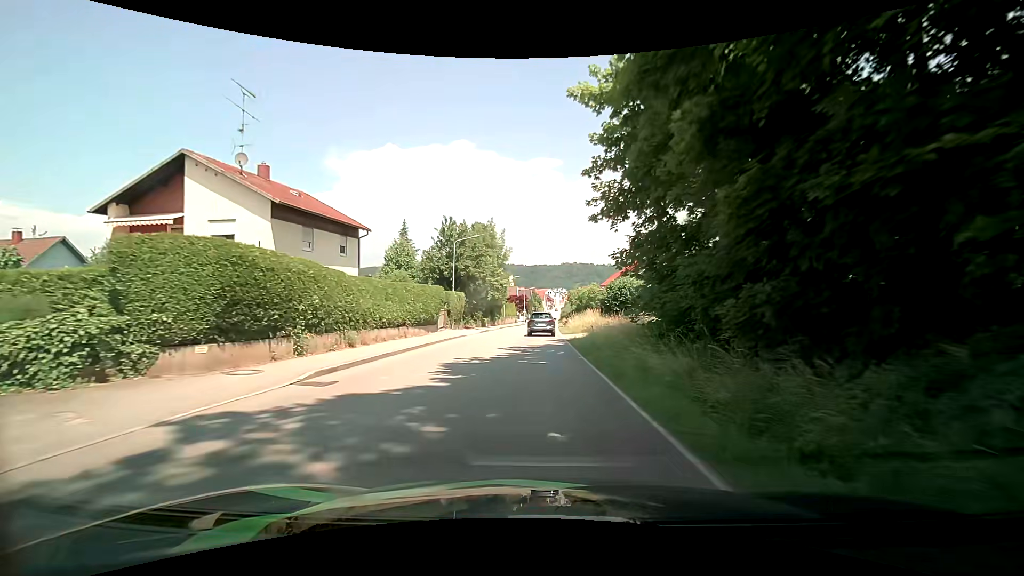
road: tertiary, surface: asphalt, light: Day
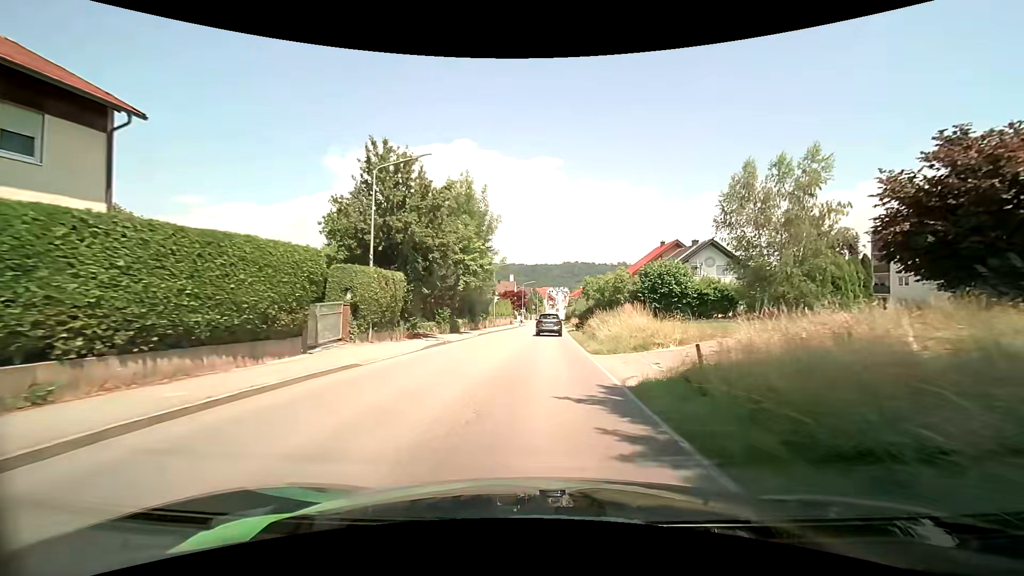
(-0.1, +19.9) m; 0°
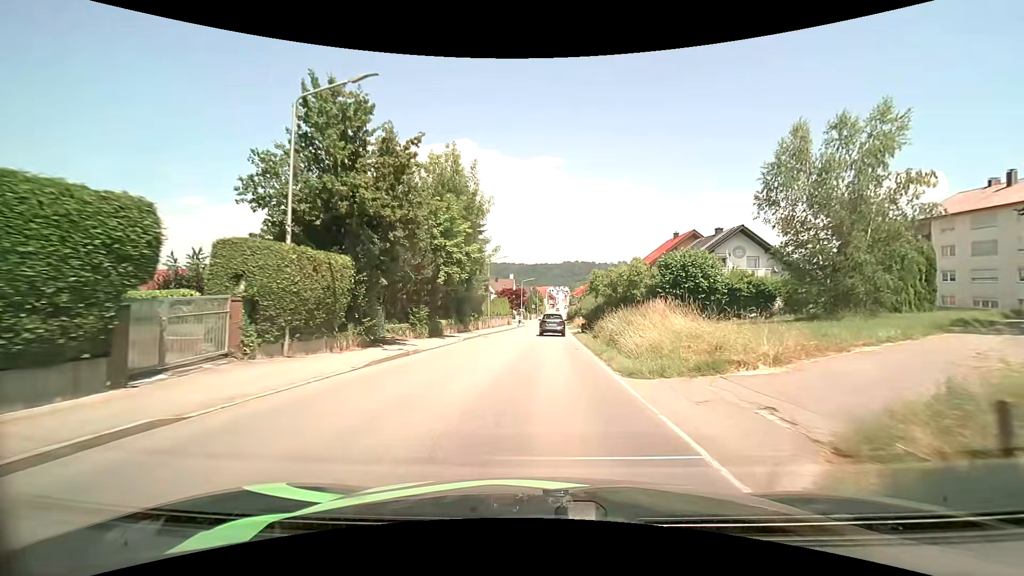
(+0.1, +6.7) m; 0°
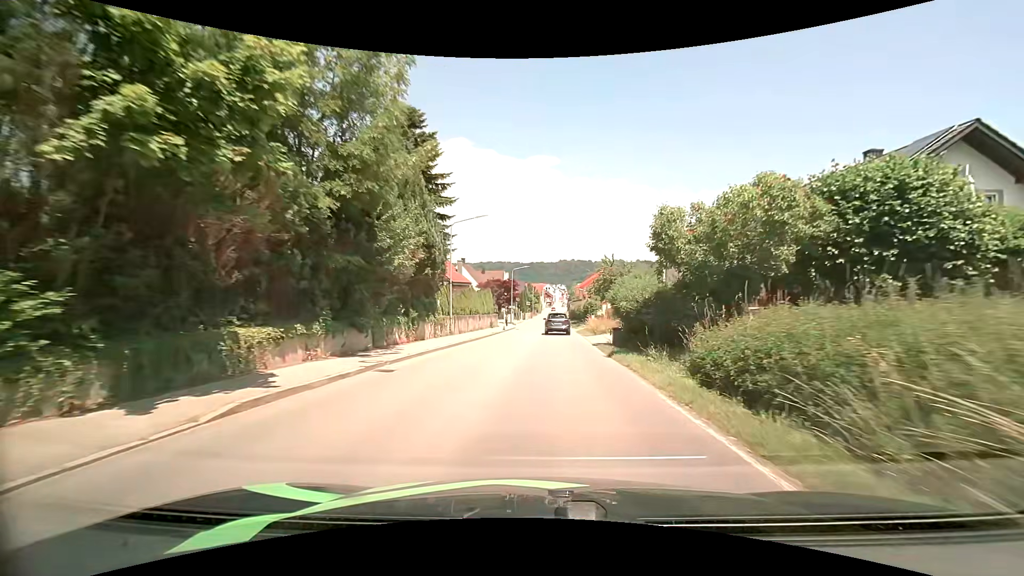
(+0.1, +21.1) m; 0°
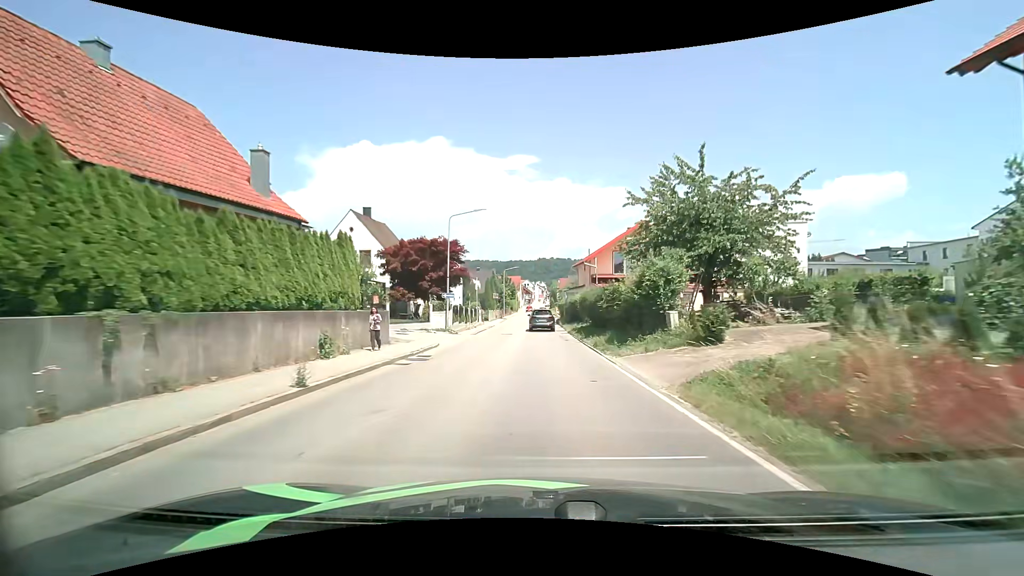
(+1.0, +37.1) m; +3°
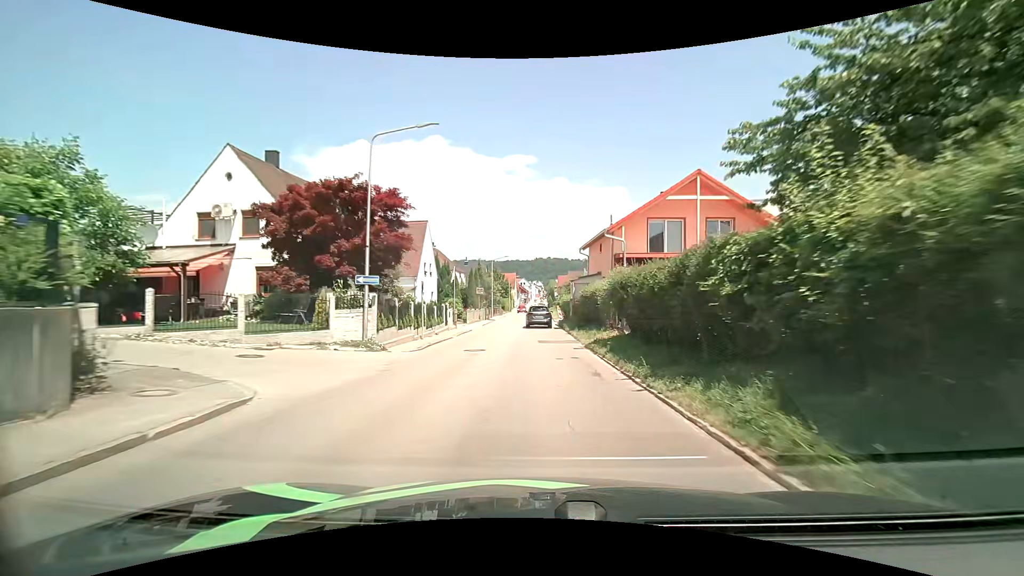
(+0.1, +14.7) m; 0°
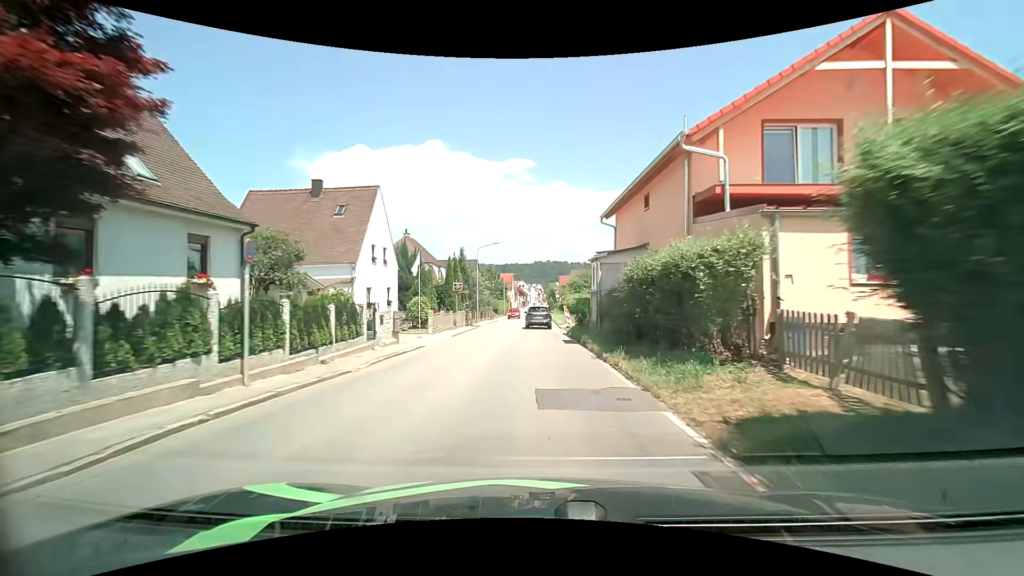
(+0.1, +14.5) m; 0°
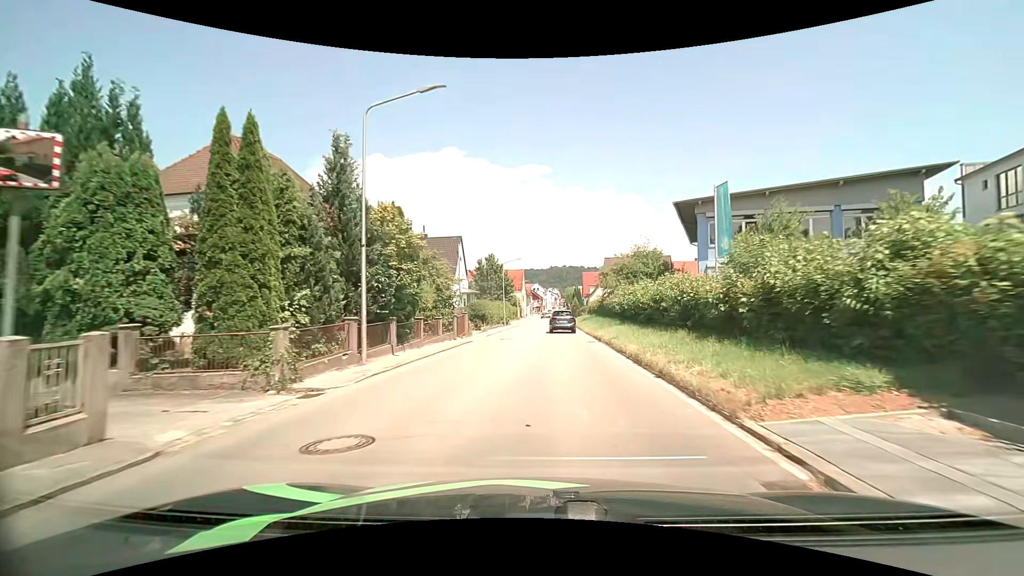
(-0.3, +34.4) m; -1°
(0, +10) (0, +20) (+1, +30) (+1, +40) (+1, +50) (+2, +60) (+2, +70) (+2, +80) (+2, +90) (+3, +100) m
